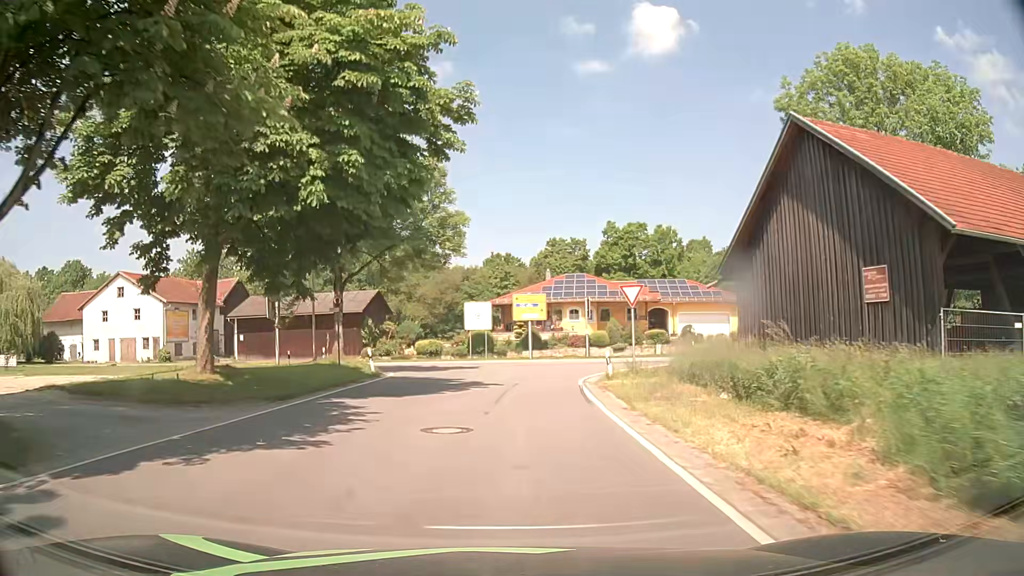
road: secondary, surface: asphalt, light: Day
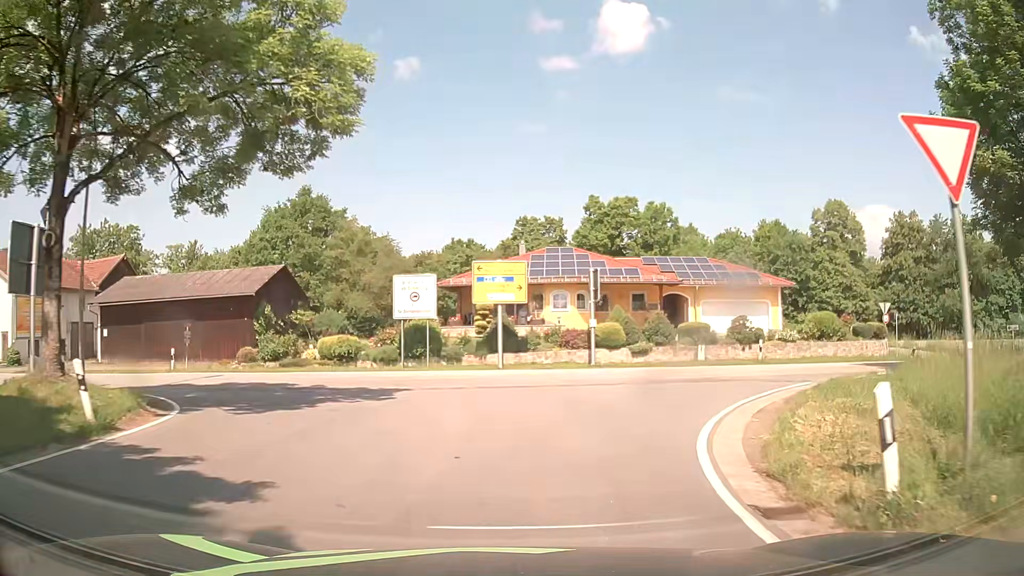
(+0.3, +17.2) m; +3°
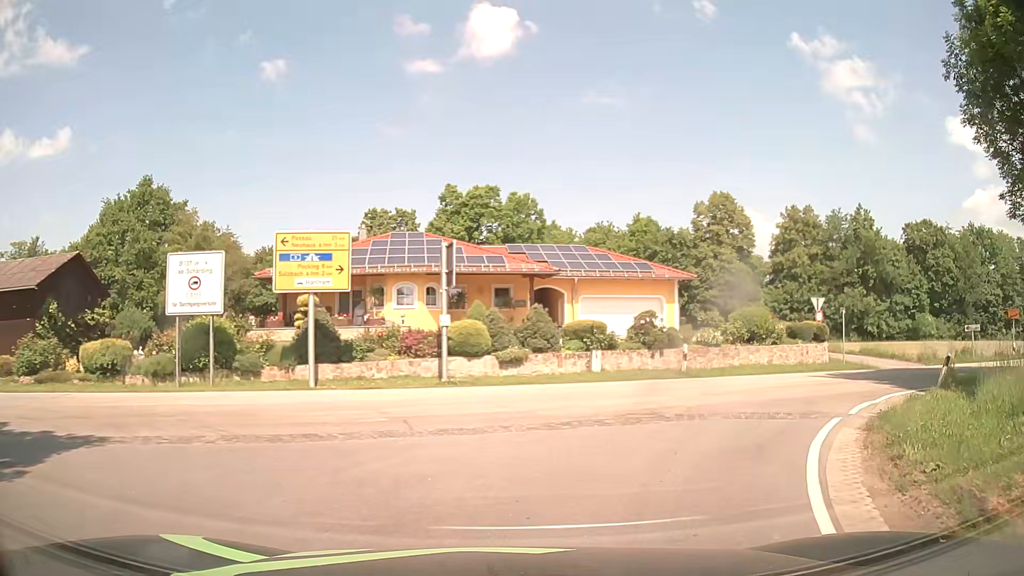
(+0.8, +8.2) m; +12°
